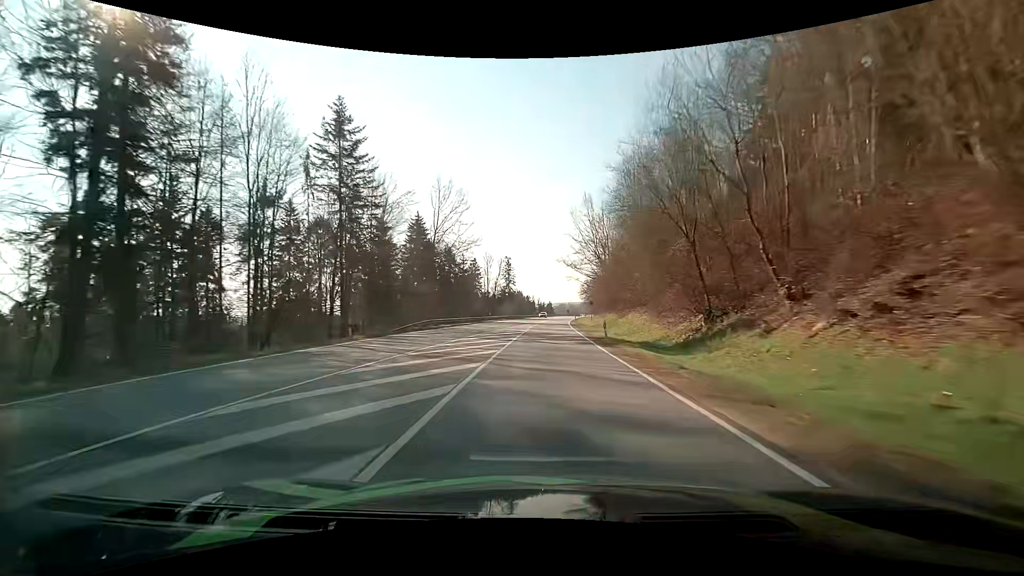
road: primary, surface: asphalt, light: Day
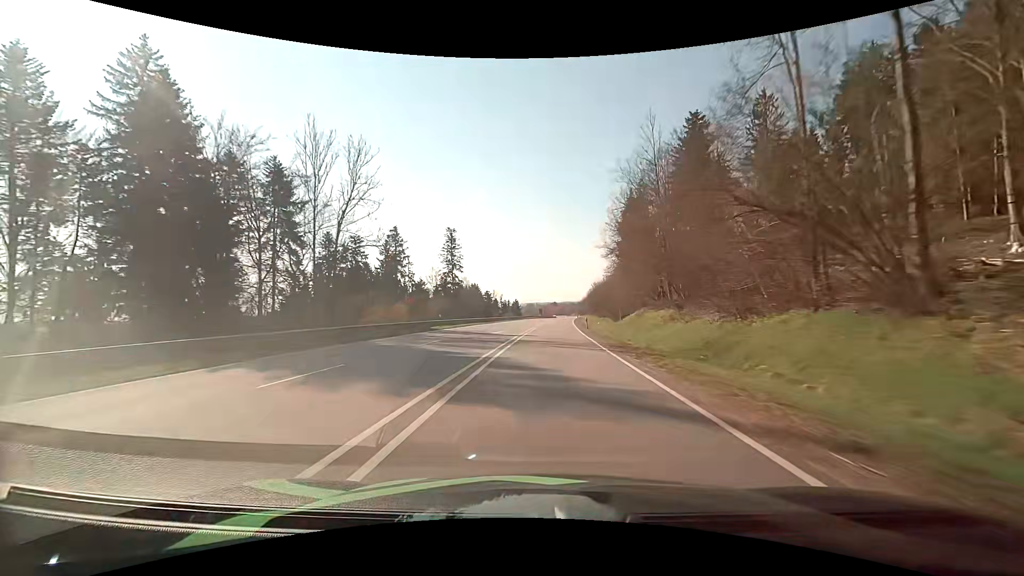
(+2.4, +80.0) m; +3°
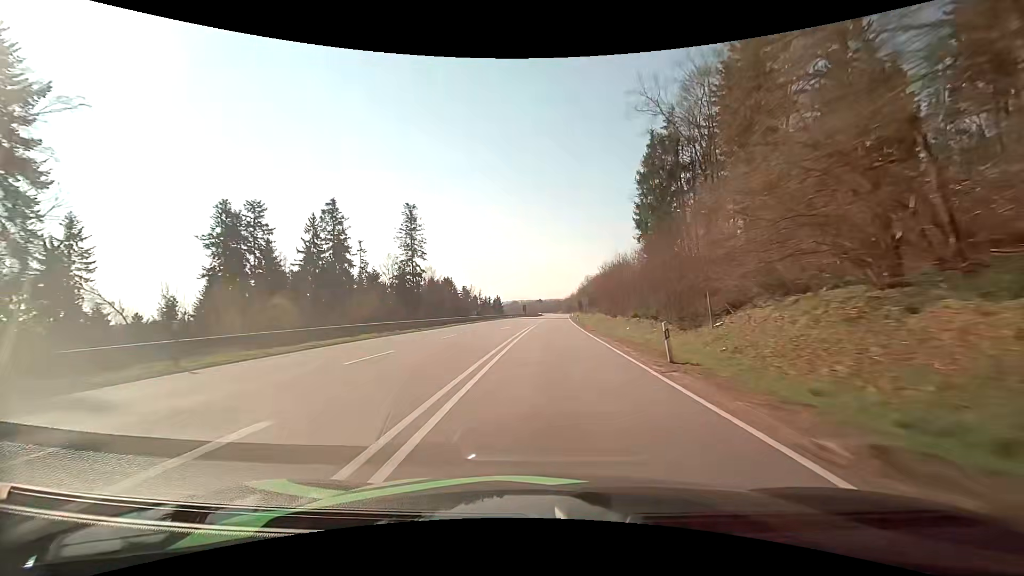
(+0.5, +31.6) m; +2°
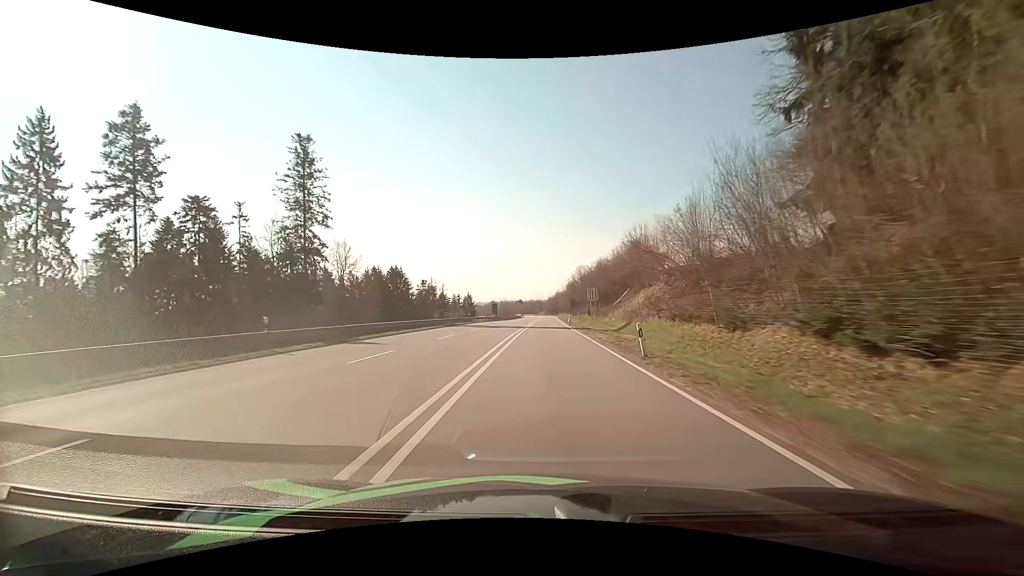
(+1.0, +47.2) m; +2°
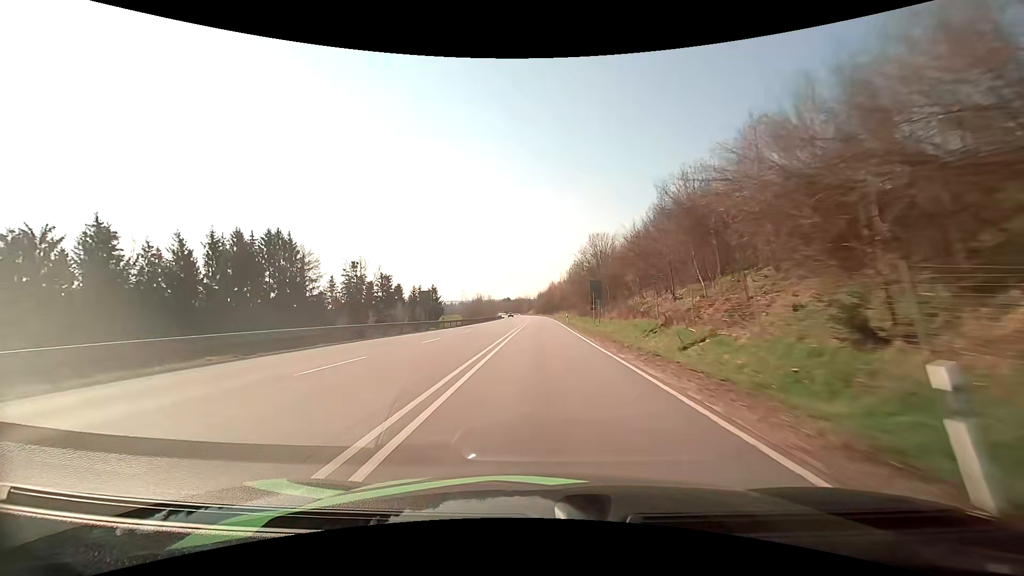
(+0.9, +62.0) m; +1°
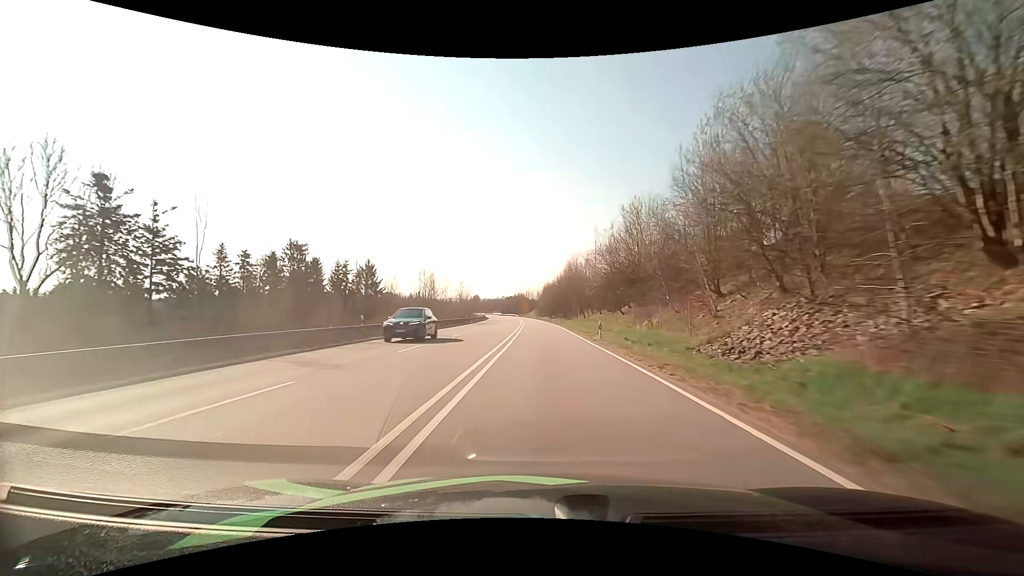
(-0.3, +76.6) m; 0°
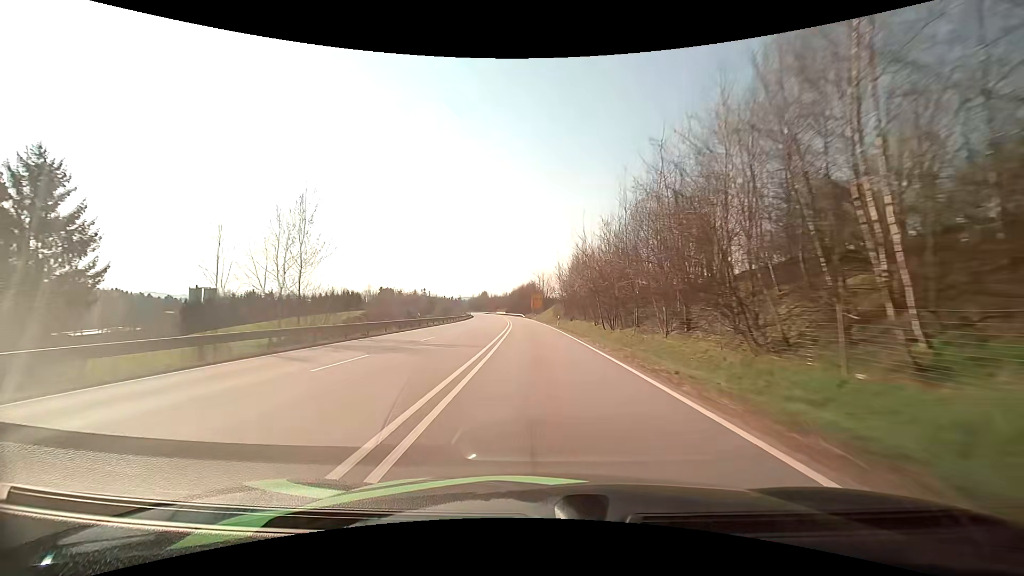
(-1.1, +77.9) m; -2°
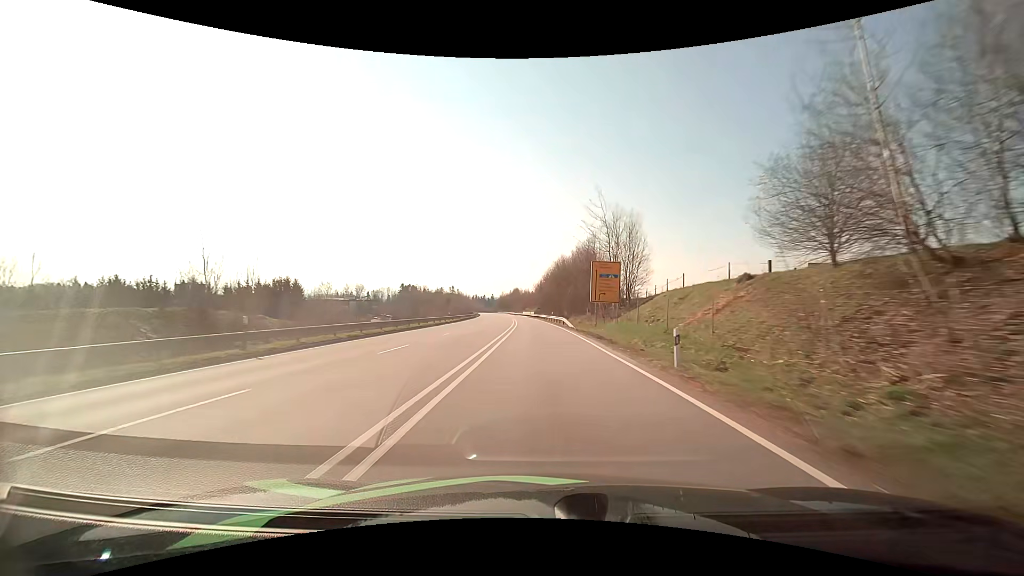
(-2.8, +78.8) m; -4°
(0, +10) (0, +20) (0, +30) (0, +40) (-1, +50) (-1, +60) (-1, +70) (-2, +80) (-3, +90) (-3, +100) m
